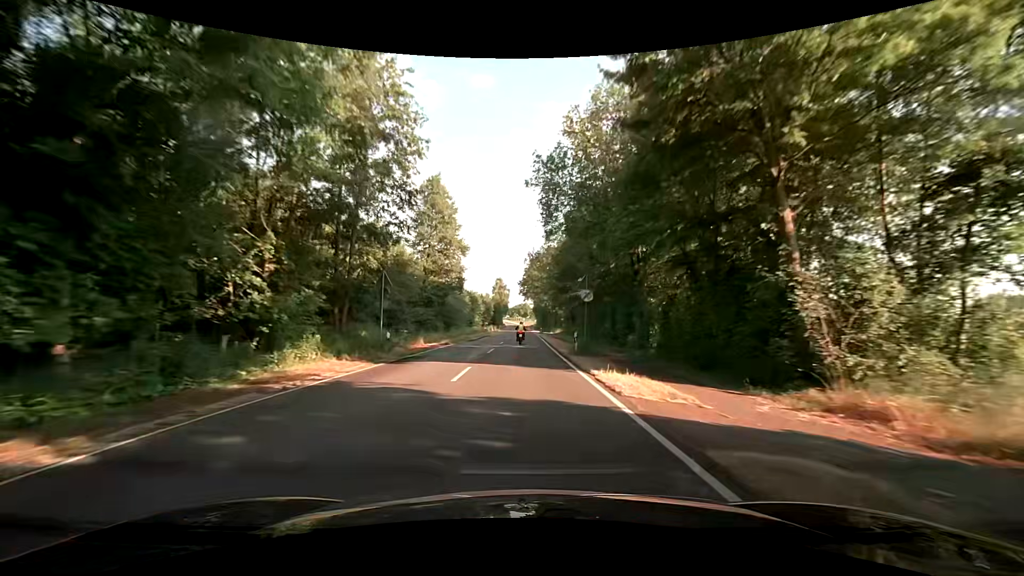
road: secondary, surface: asphalt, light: Day
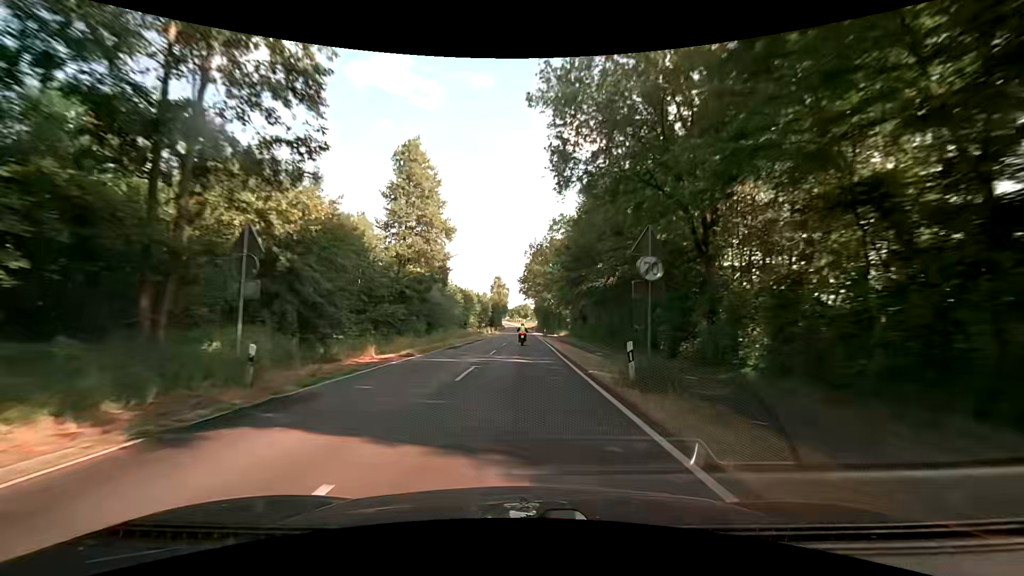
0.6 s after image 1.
(-0.1, +11.6) m; -1°
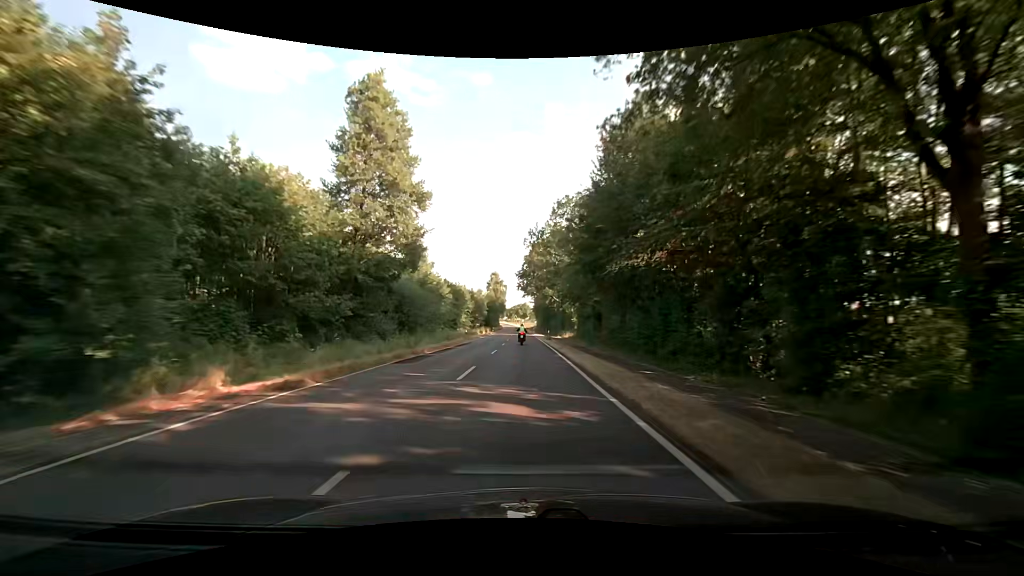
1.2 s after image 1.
(0.0, +11.8) m; 0°
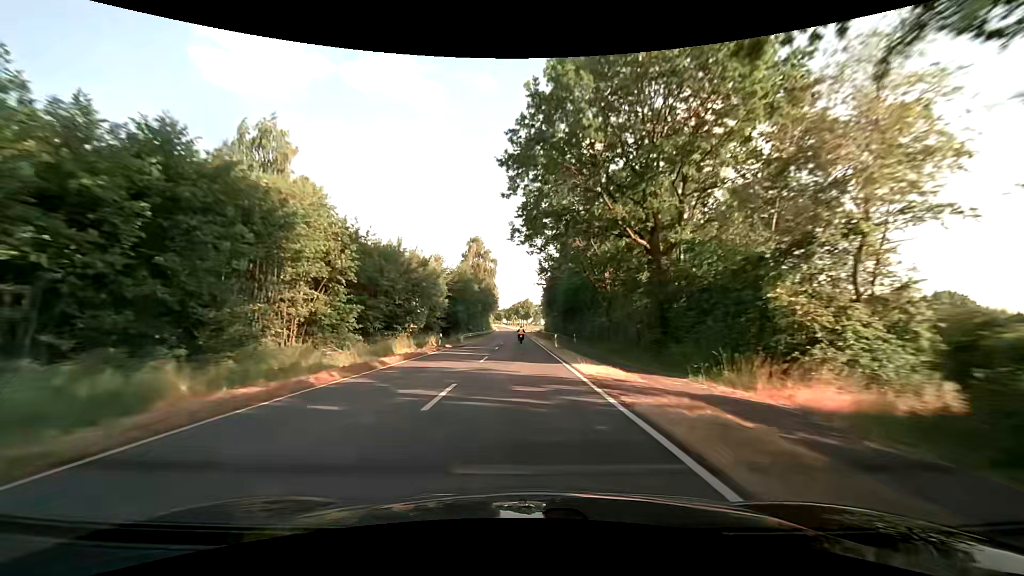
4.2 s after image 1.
(+1.0, +65.4) m; +1°
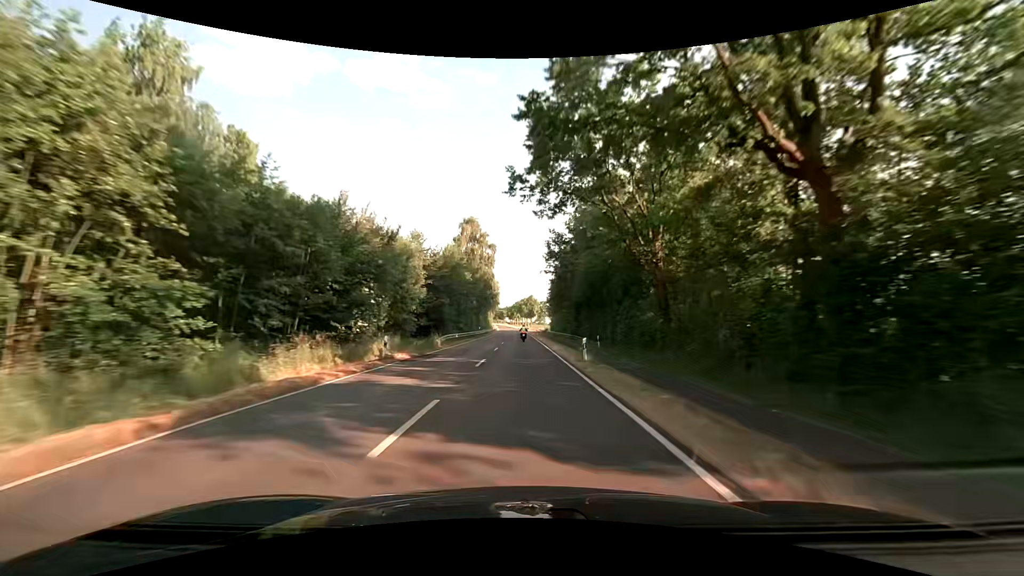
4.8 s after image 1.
(-0.1, +15.1) m; -1°
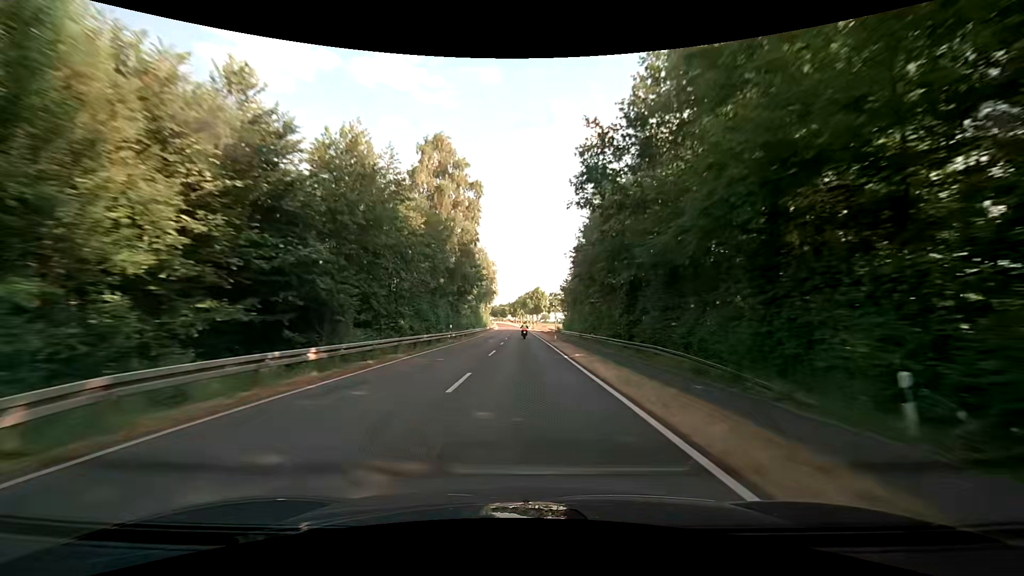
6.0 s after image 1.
(0.0, +31.6) m; 0°
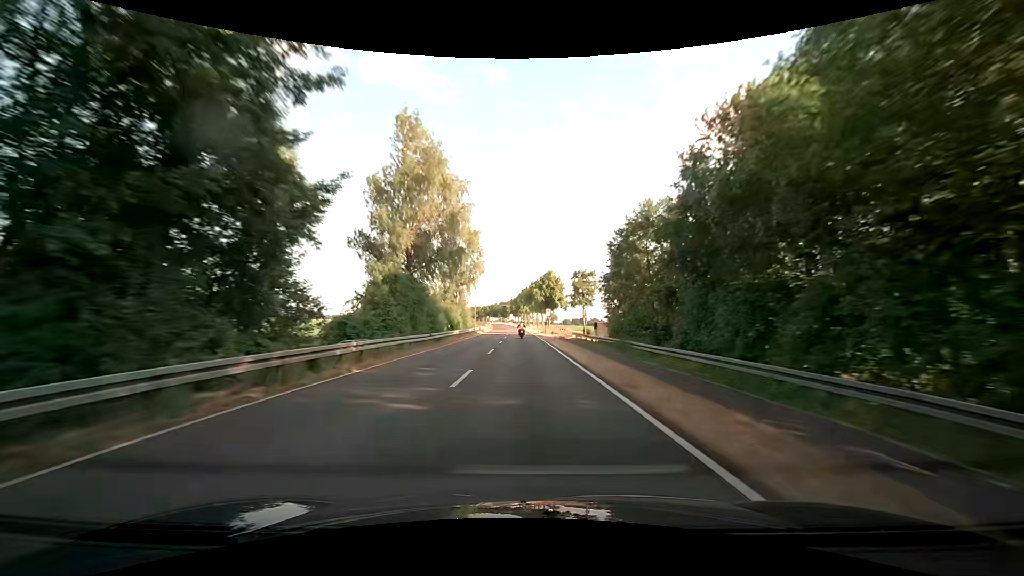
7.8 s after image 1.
(-0.1, +47.4) m; -1°
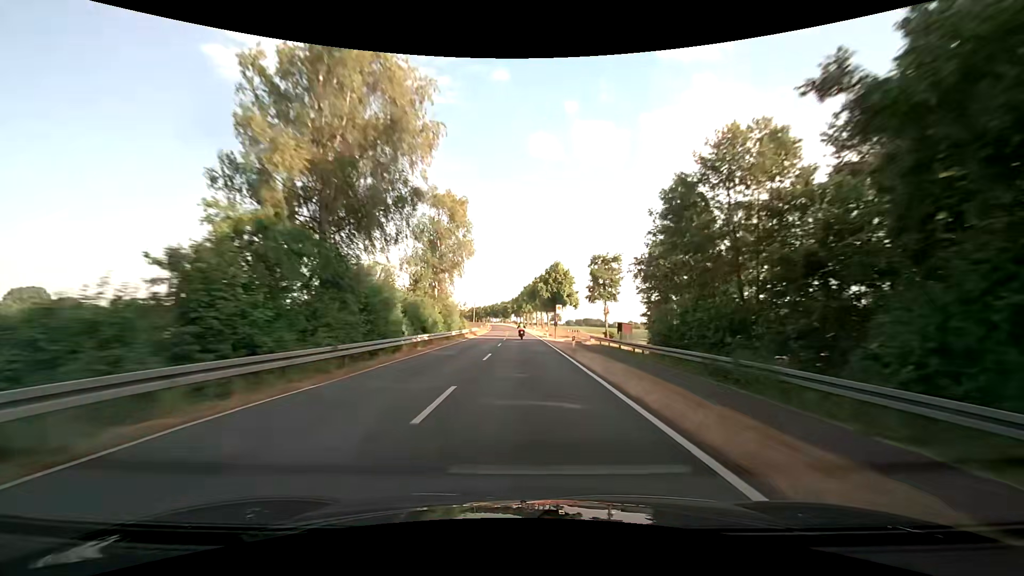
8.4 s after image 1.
(0.0, +15.8) m; 0°
(0, +10) (0, +20) (0, +30) (0, +40) (0, +50) (0, +60) (-1, +70) (-1, +80) (-1, +90) (-1, +100) m
